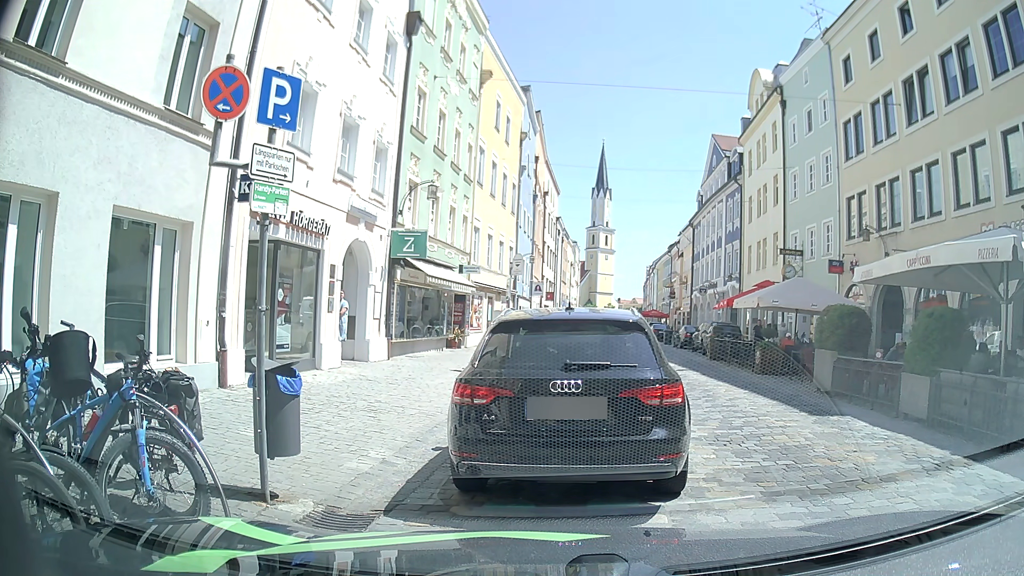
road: residential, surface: sett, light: Day
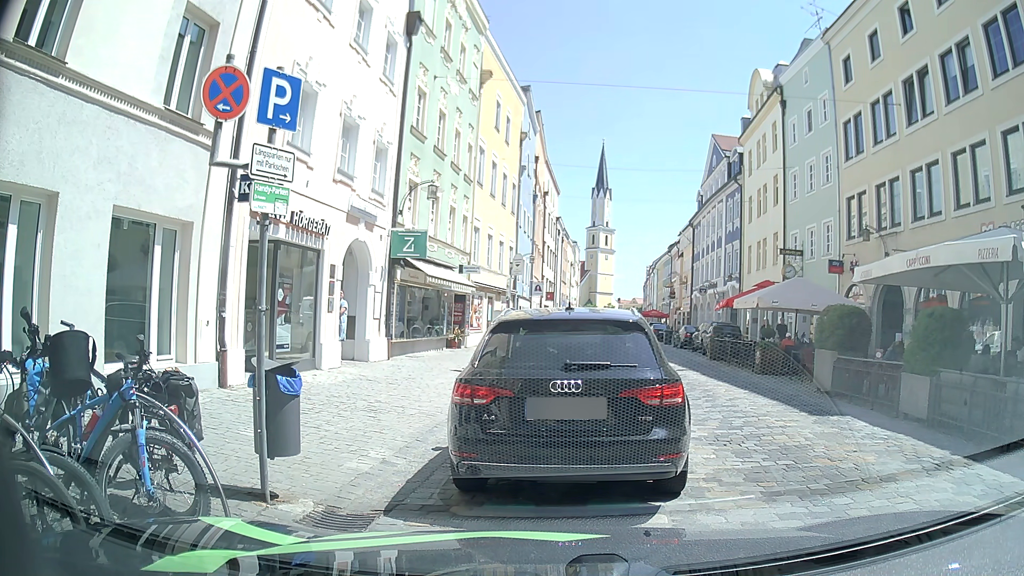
(0.0, 0.0) m; 0°
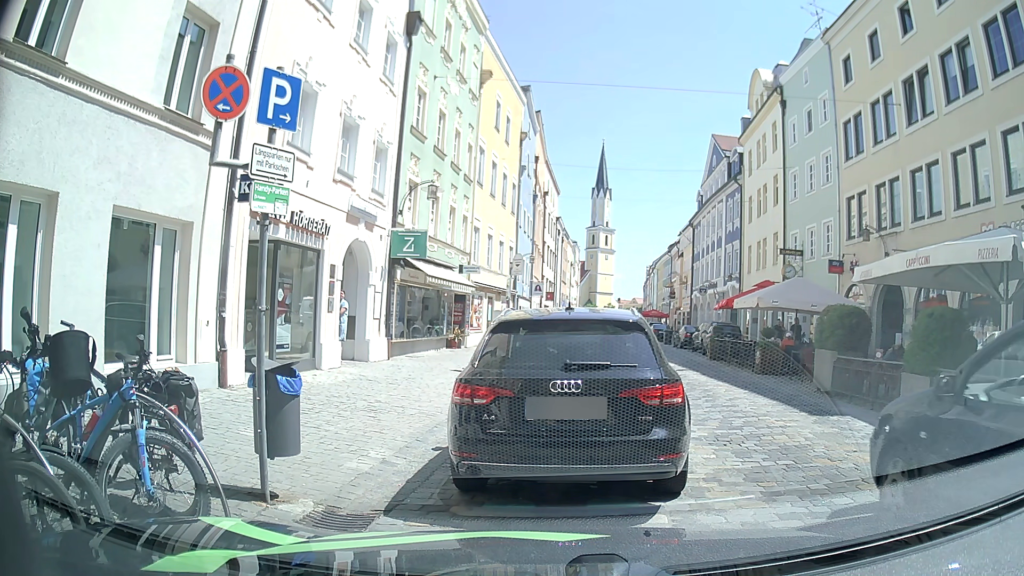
(0.0, 0.0) m; 0°
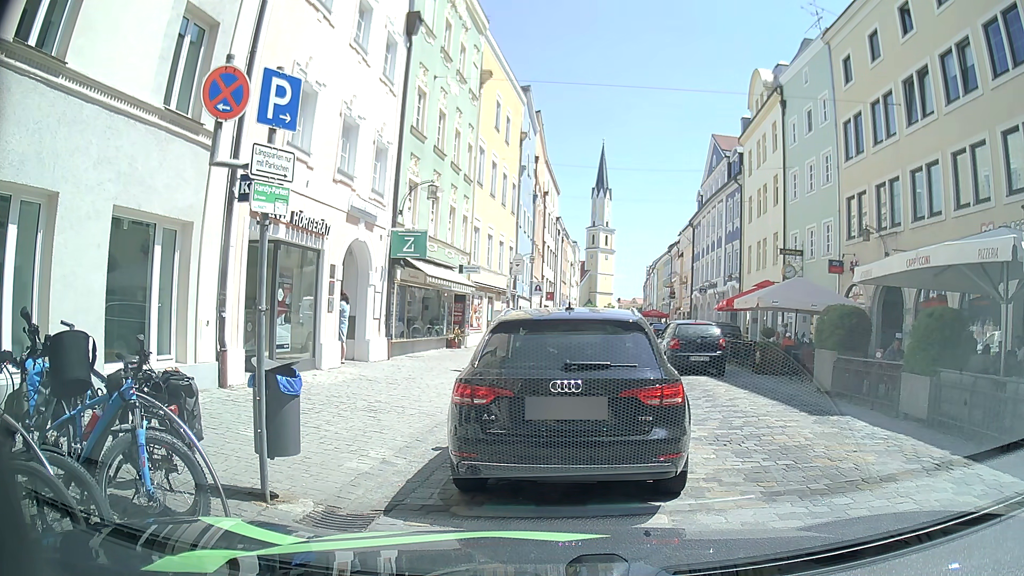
(0.0, 0.0) m; 0°
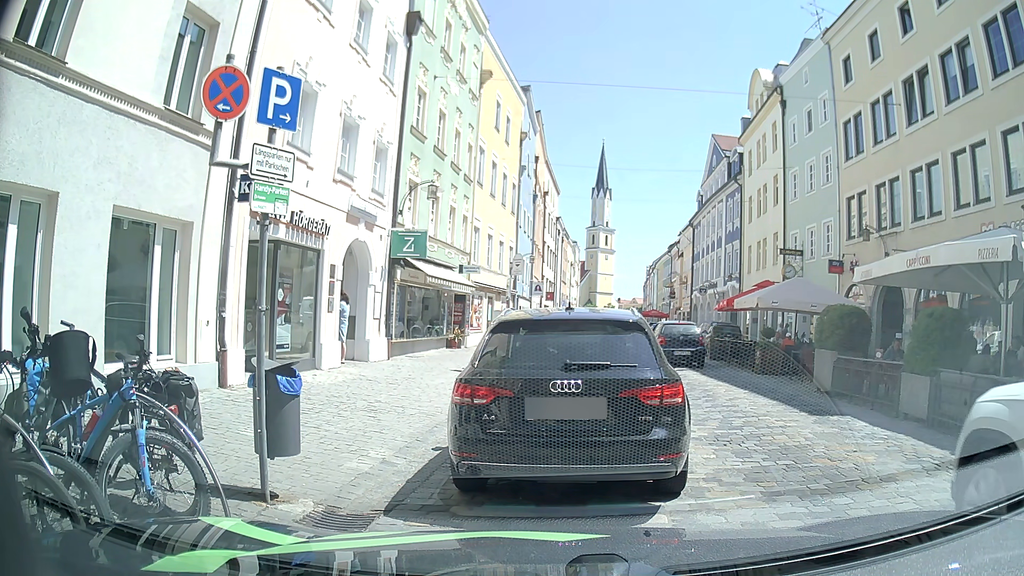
(0.0, 0.0) m; 0°
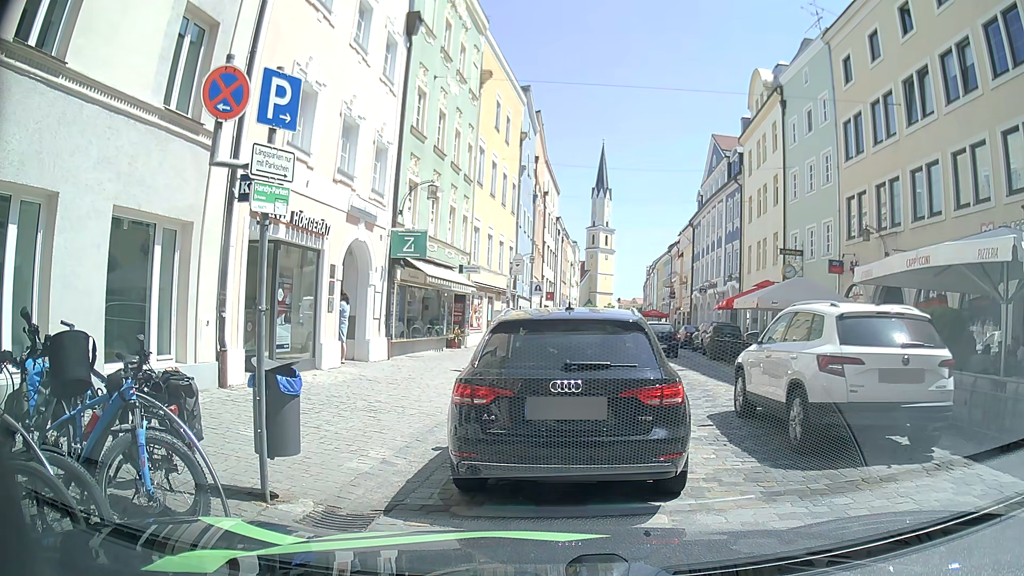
(0.0, 0.0) m; 0°
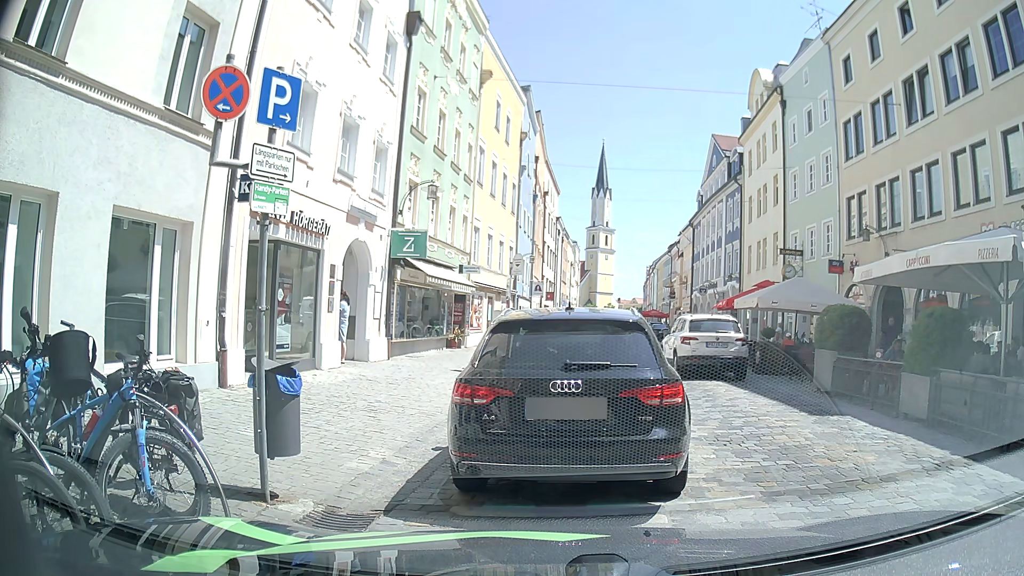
(0.0, 0.0) m; 0°
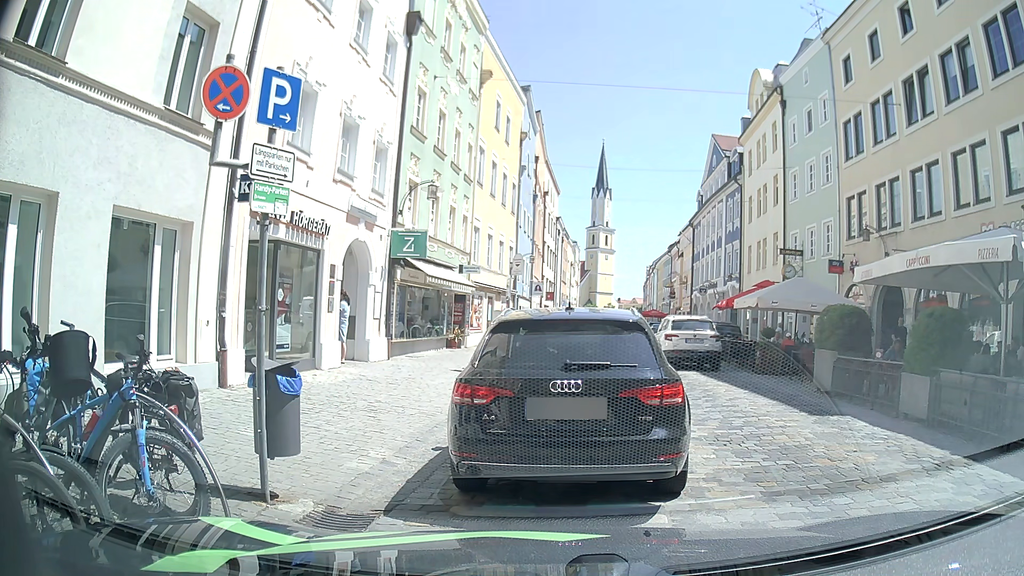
(0.0, 0.0) m; 0°
